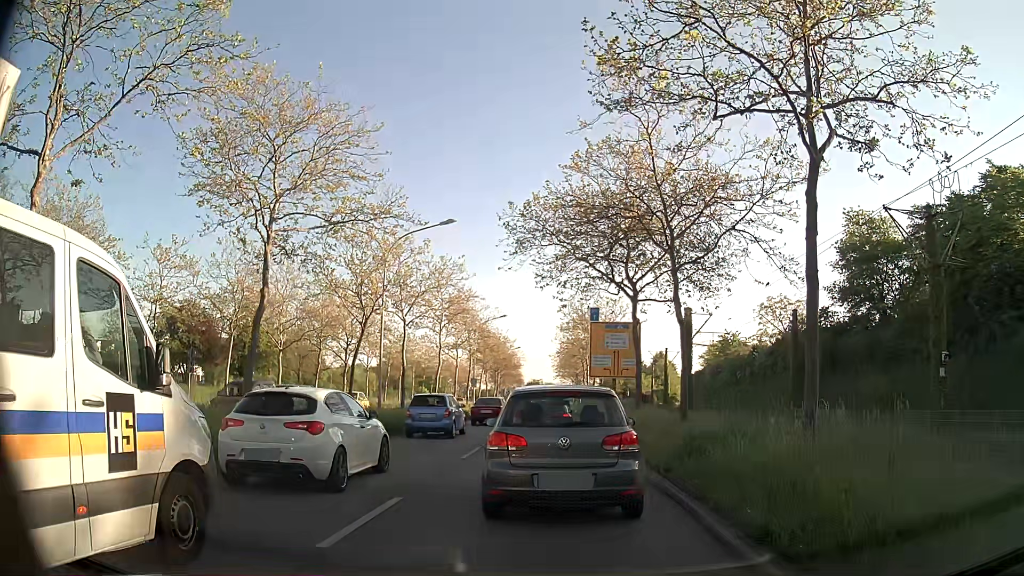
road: primary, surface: asphalt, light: Day
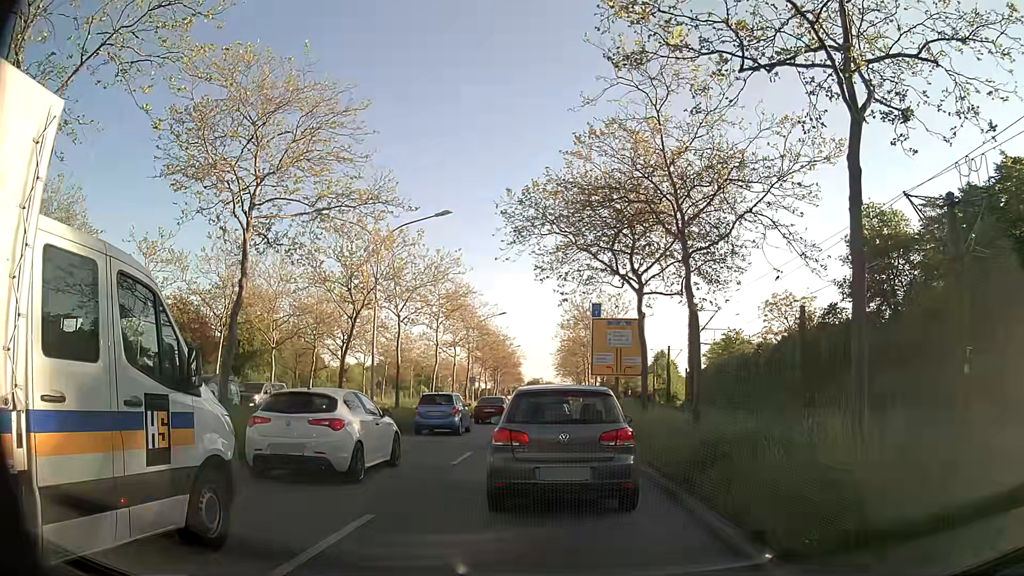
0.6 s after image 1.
(0.0, +1.5) m; -2°
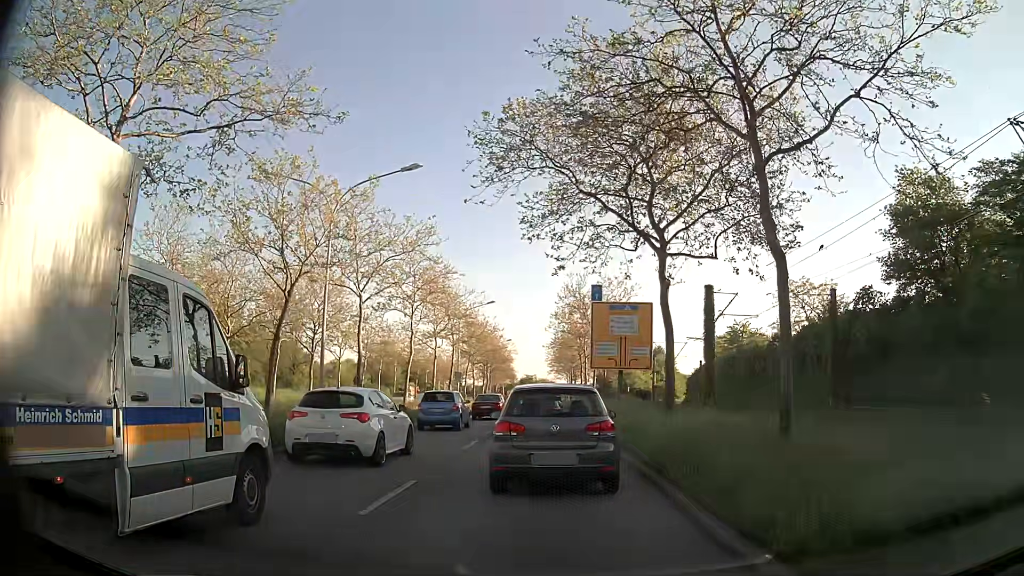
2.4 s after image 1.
(+0.1, +6.3) m; +1°
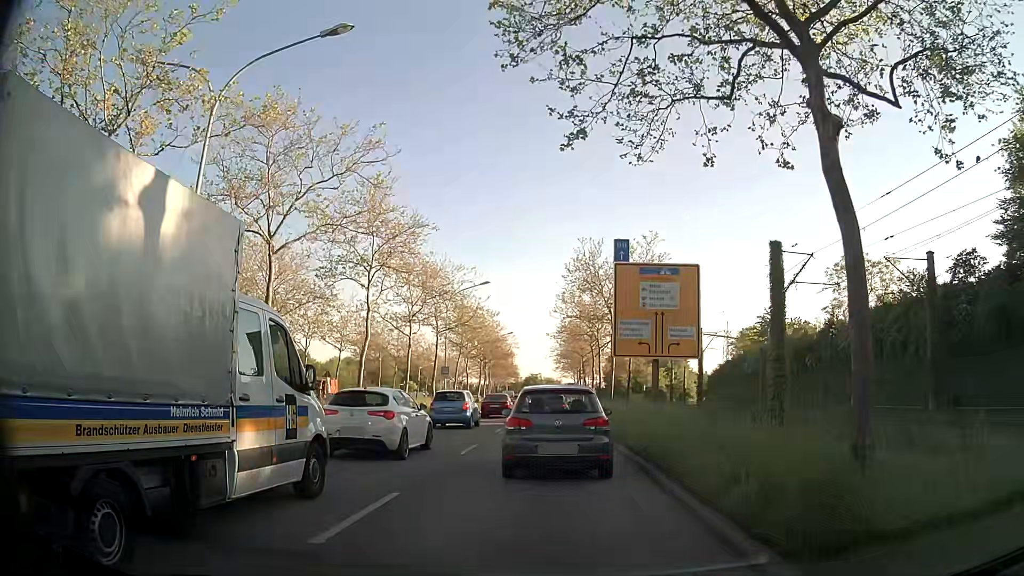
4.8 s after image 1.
(0.0, +10.7) m; -1°
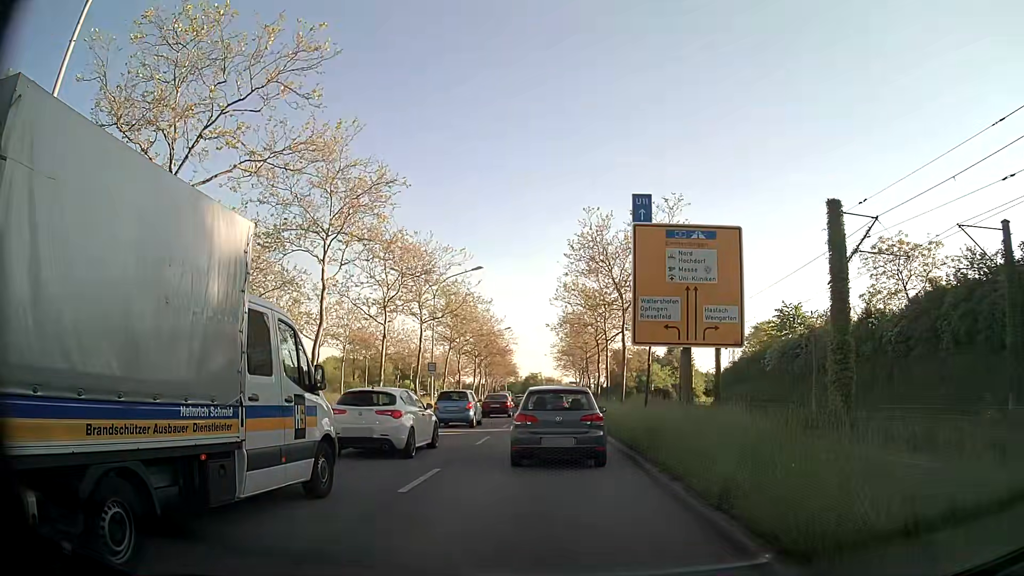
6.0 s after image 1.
(+0.1, +6.0) m; +1°
